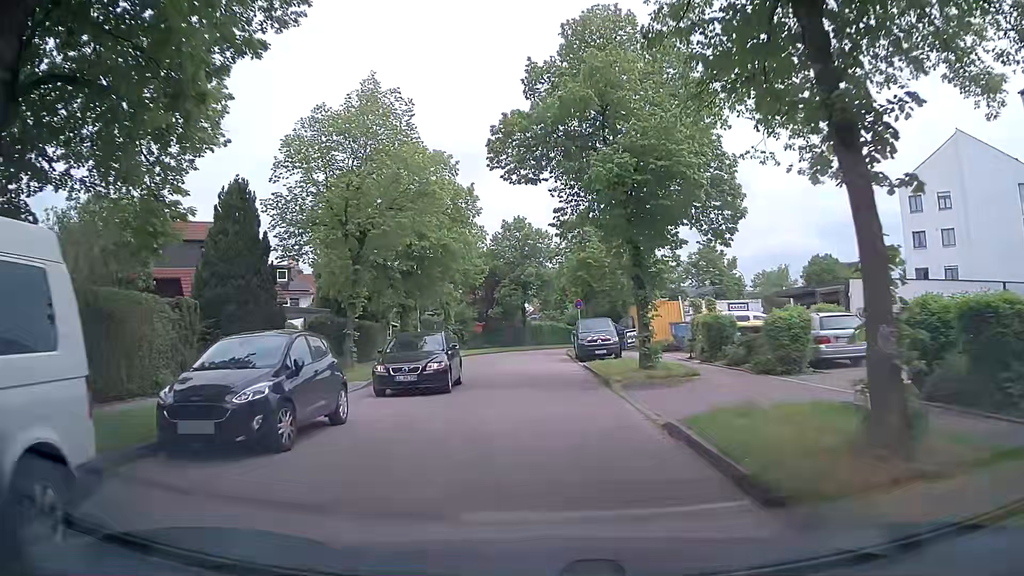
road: residential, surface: asphalt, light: Day
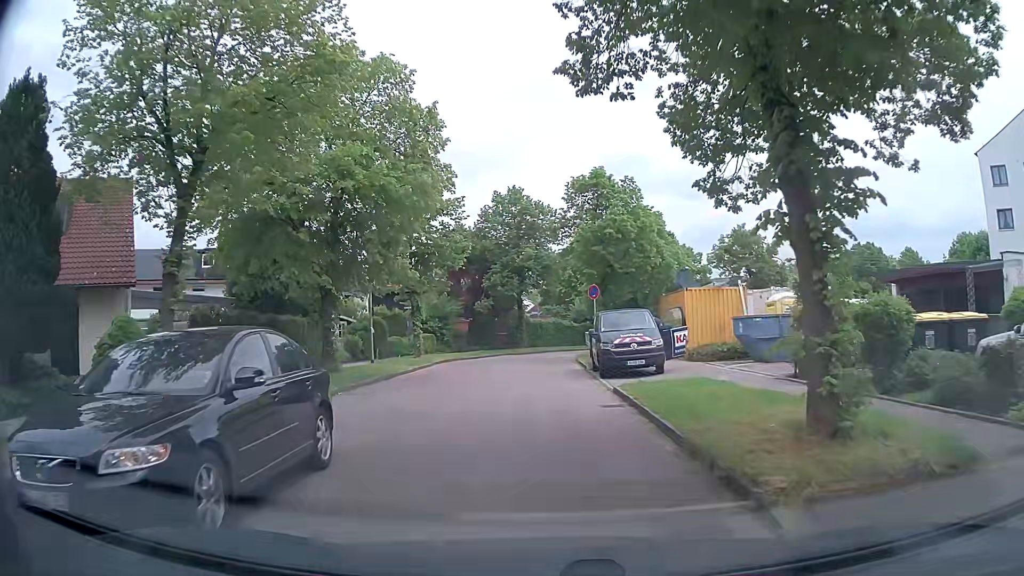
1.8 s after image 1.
(-0.1, +11.3) m; -1°
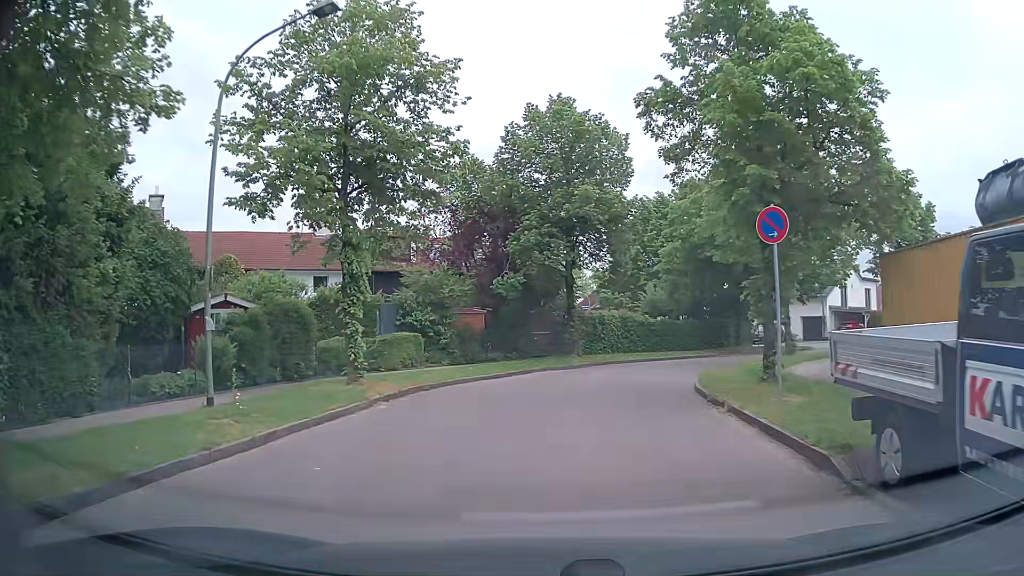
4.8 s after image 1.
(-0.7, +17.9) m; -4°
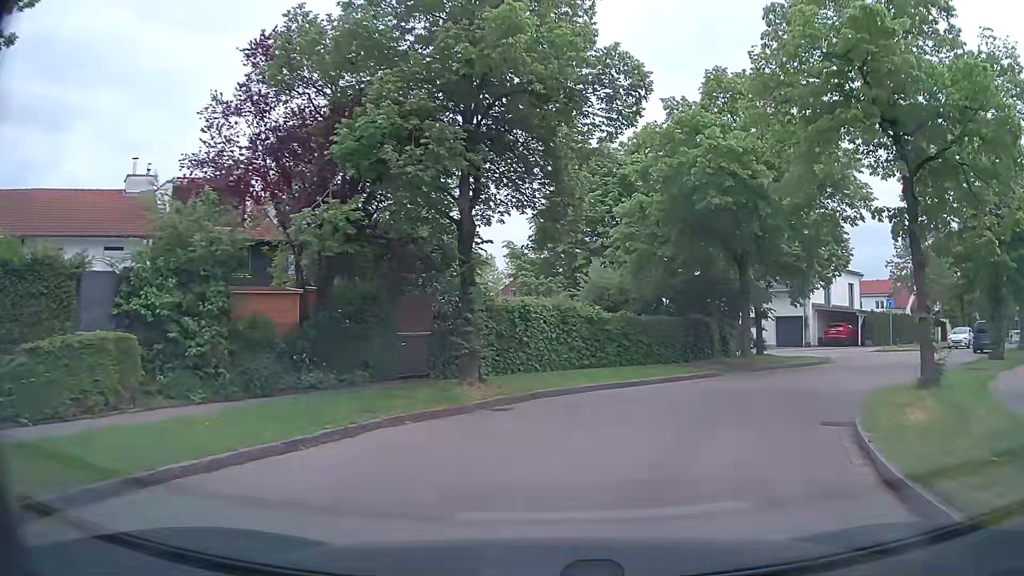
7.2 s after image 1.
(+0.6, +13.8) m; +8°
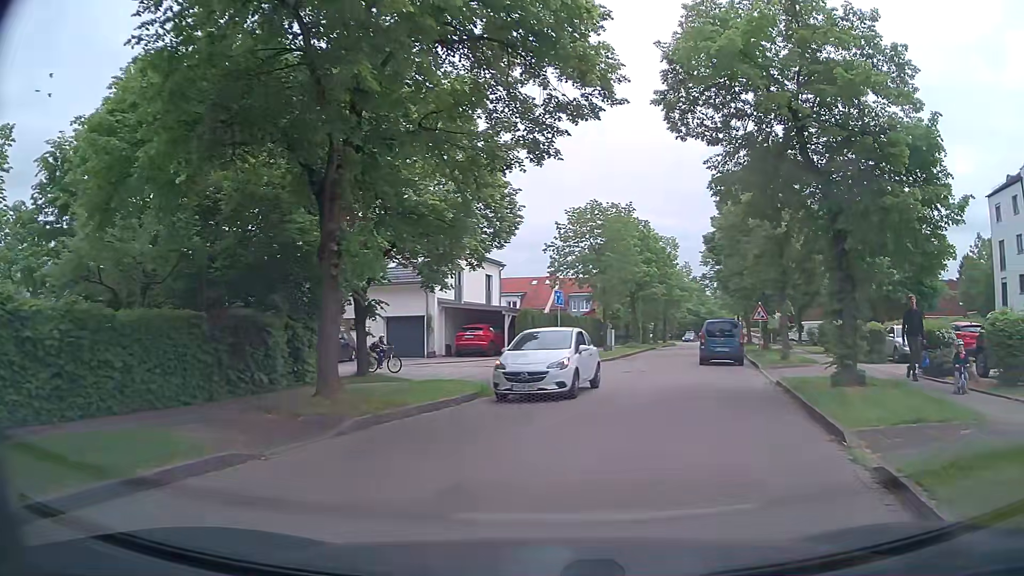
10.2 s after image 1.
(+2.8, +12.2) m; +33°
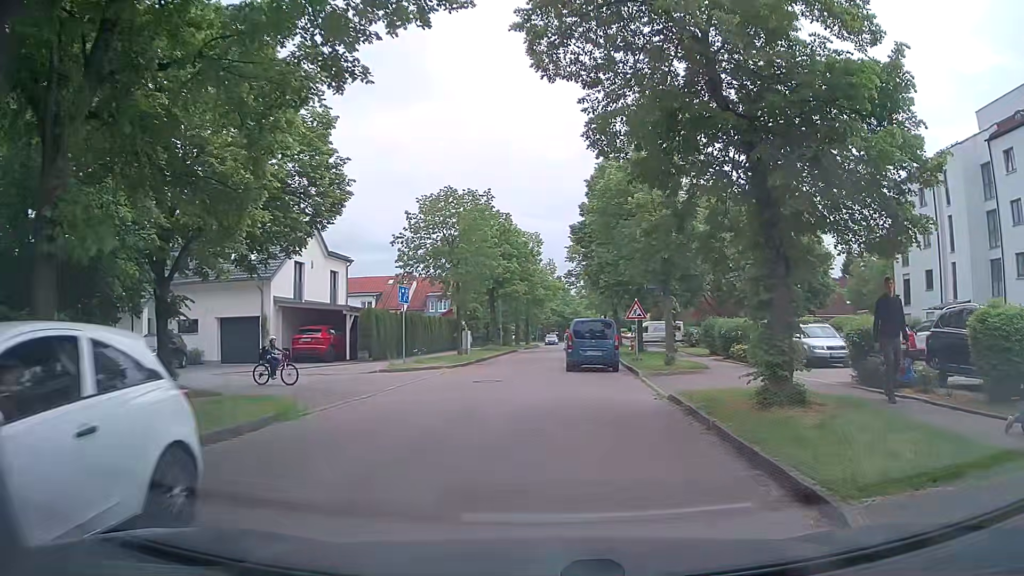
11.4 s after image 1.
(+0.4, +3.8) m; +12°
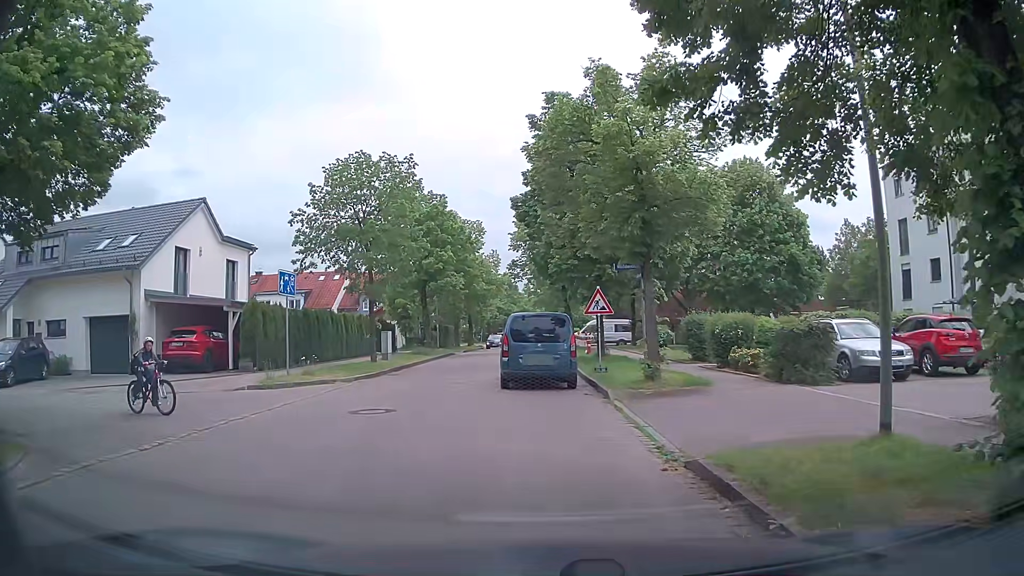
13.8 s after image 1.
(+0.4, +6.9) m; +4°
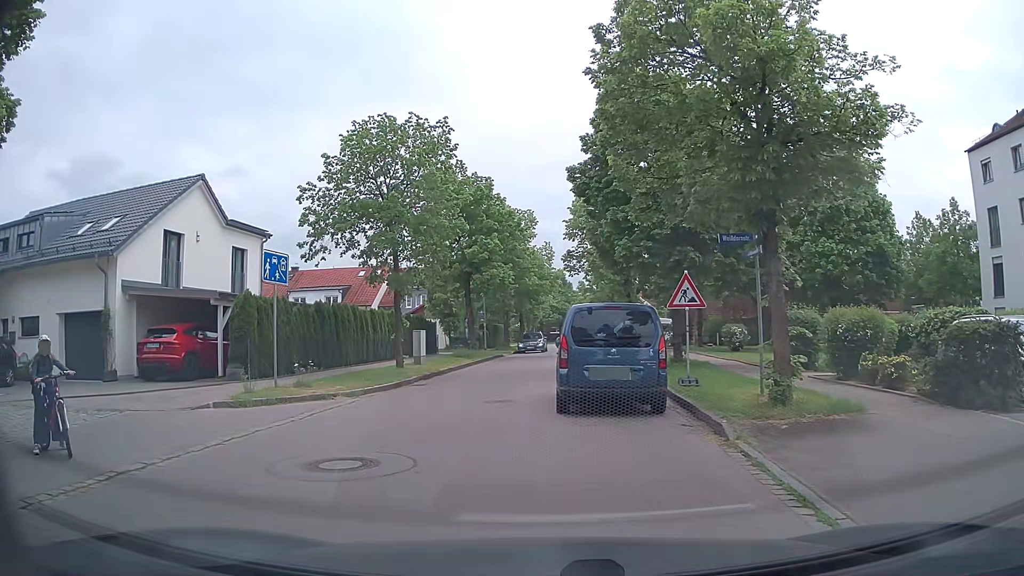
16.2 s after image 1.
(-0.2, +4.6) m; -2°
